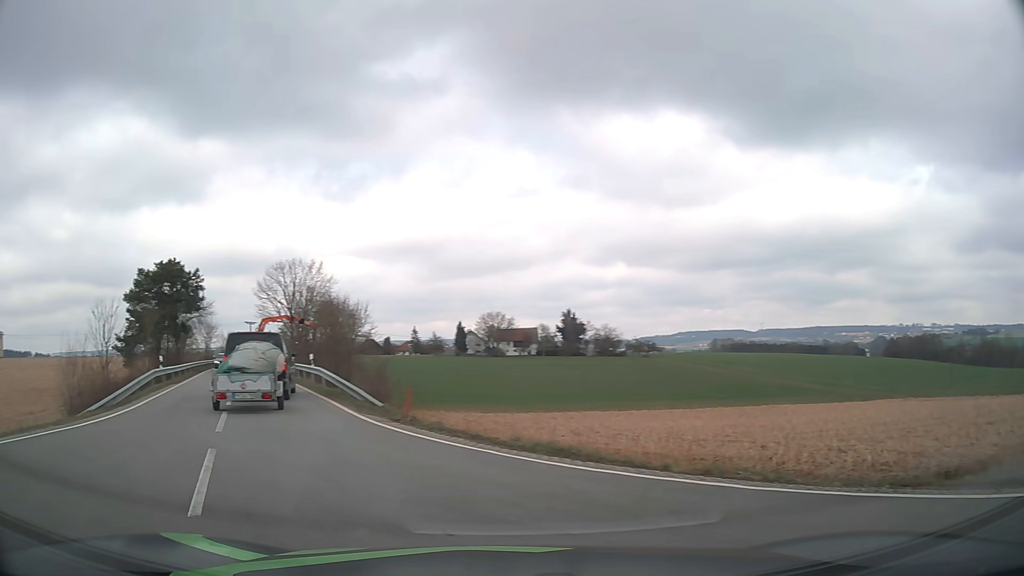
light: Day
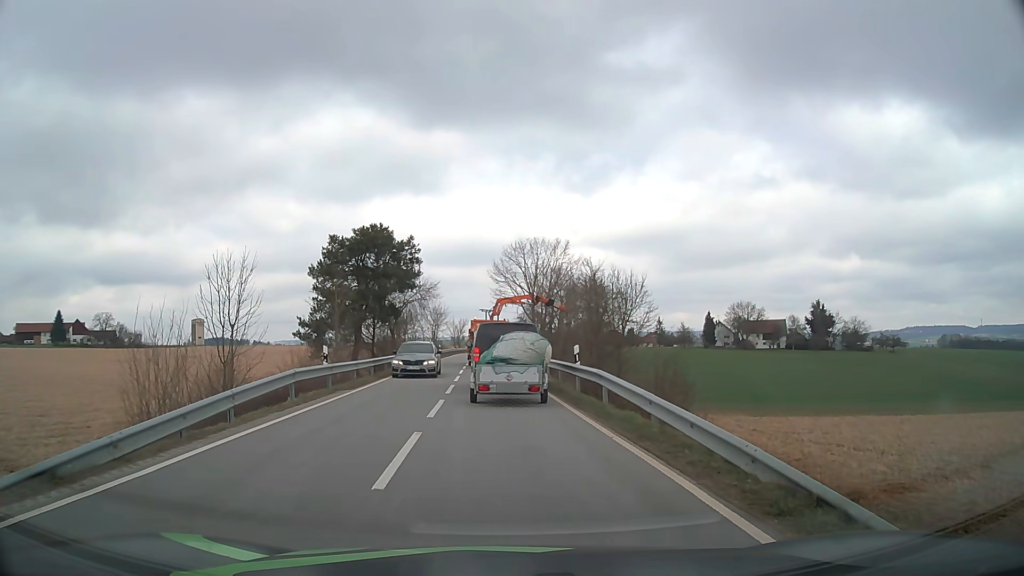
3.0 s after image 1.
(-3.3, +11.0) m; -20°
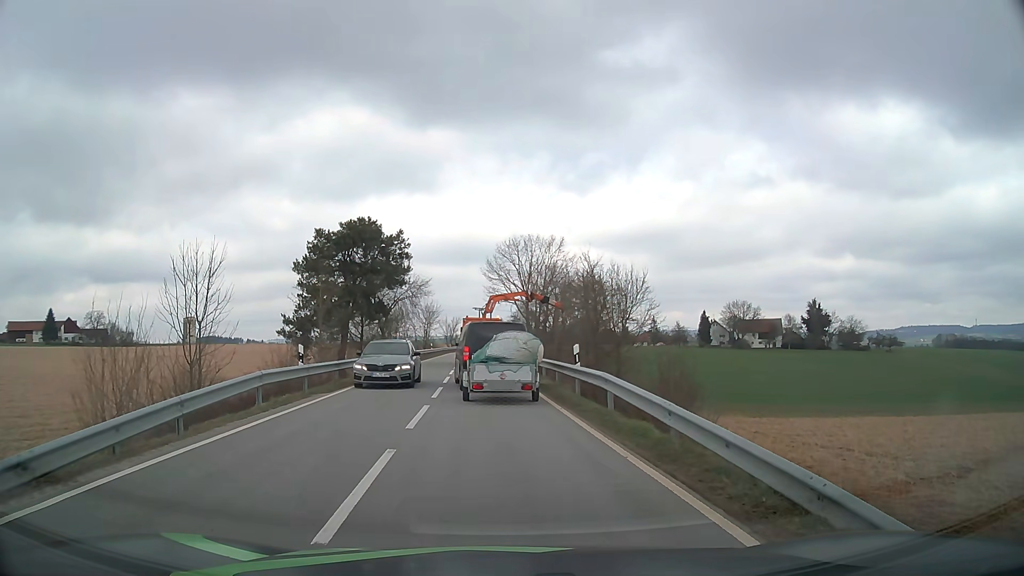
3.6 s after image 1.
(0.0, +1.7) m; 0°
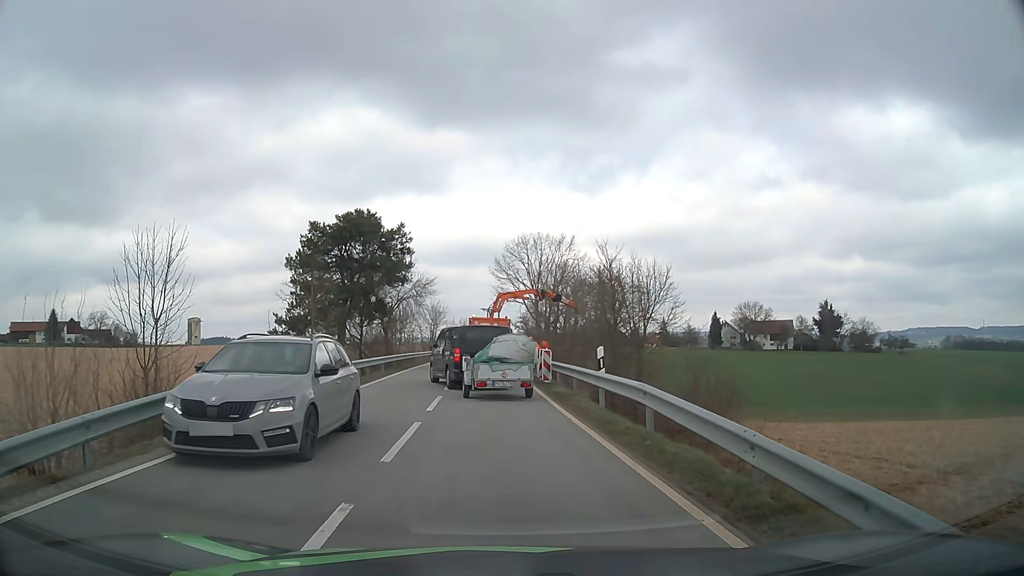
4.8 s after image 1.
(0.0, +2.7) m; -1°
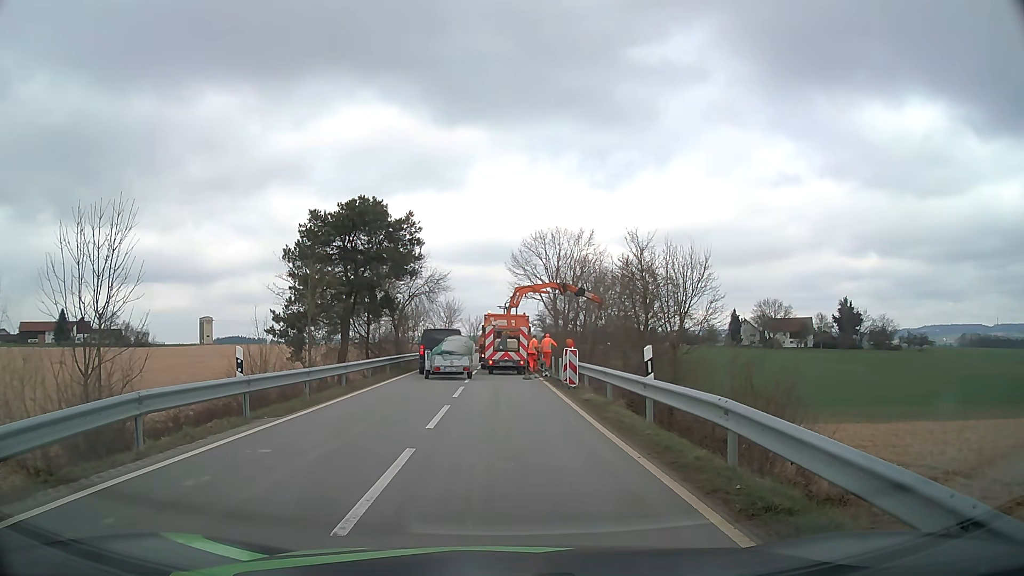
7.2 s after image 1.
(0.0, +2.9) m; 0°
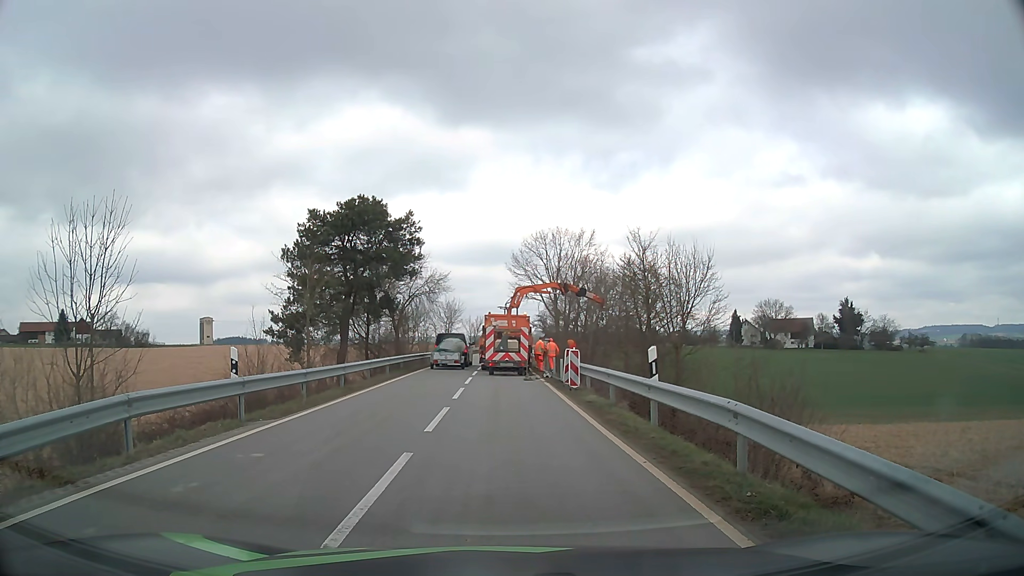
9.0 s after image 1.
(0.0, +0.3) m; 0°
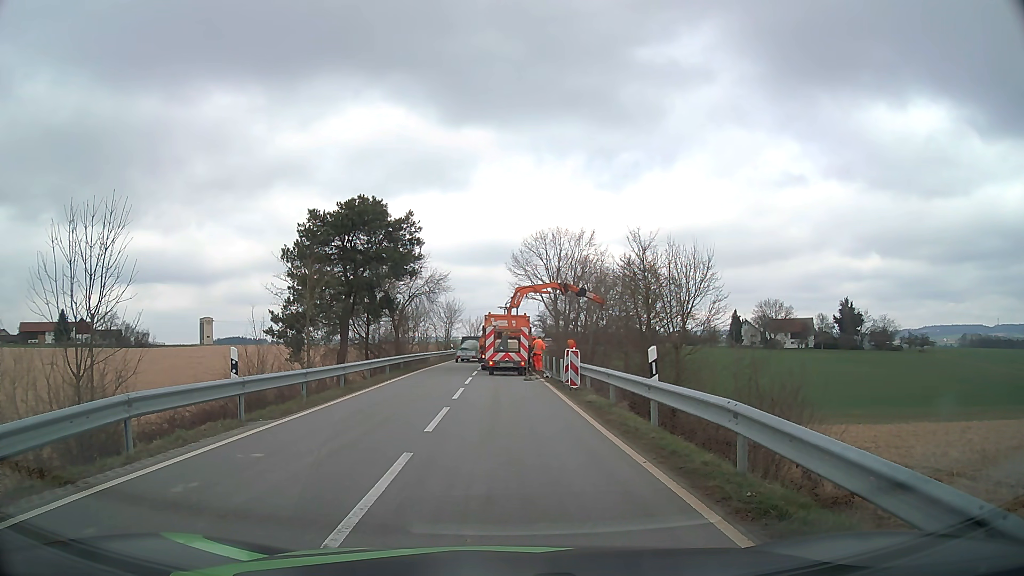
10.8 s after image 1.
(0.0, 0.0) m; 0°
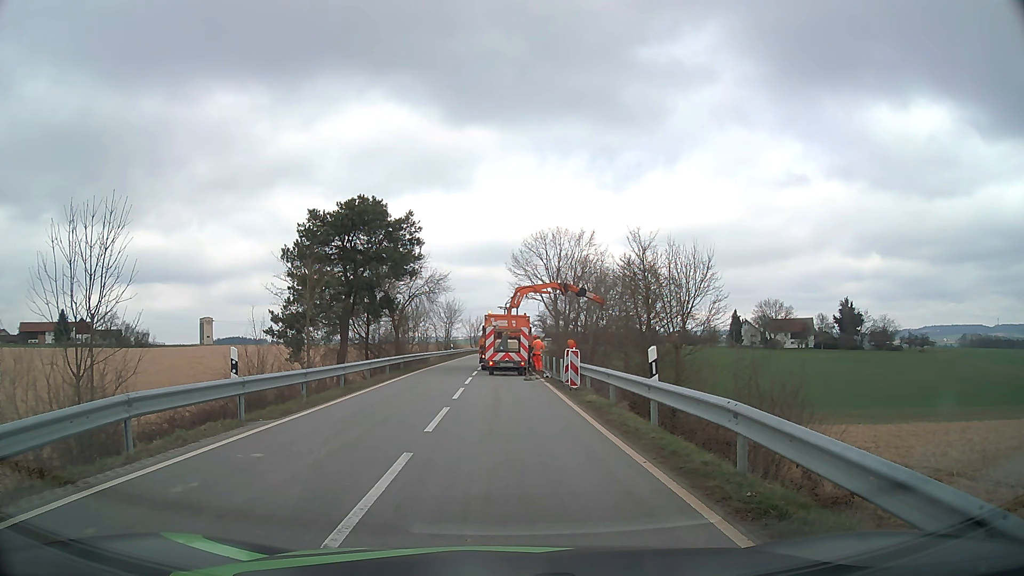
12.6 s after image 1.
(0.0, 0.0) m; 0°
